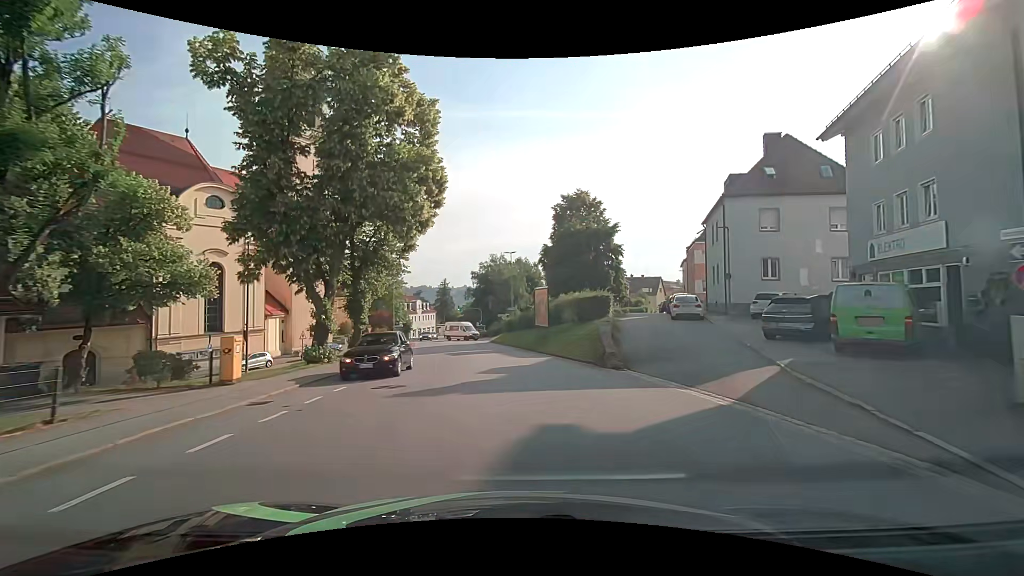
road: tertiary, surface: asphalt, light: Day
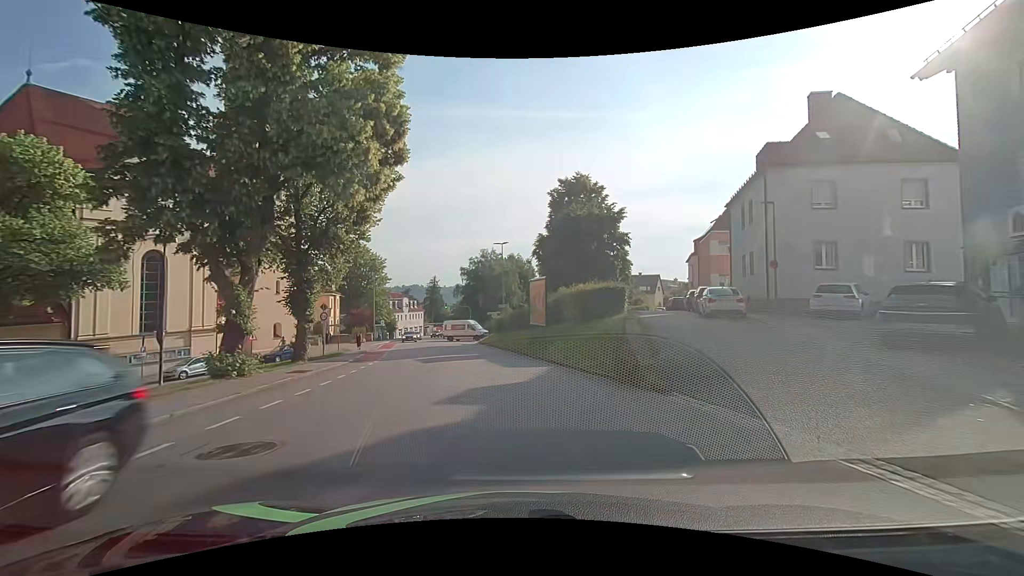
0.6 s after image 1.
(0.0, +6.3) m; 0°
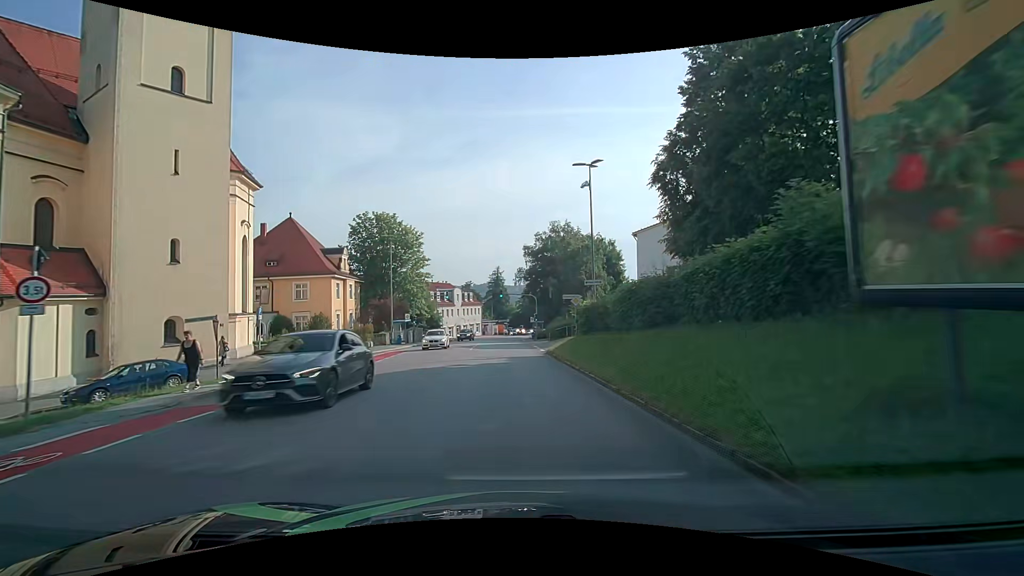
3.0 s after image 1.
(-1.5, +26.0) m; -8°
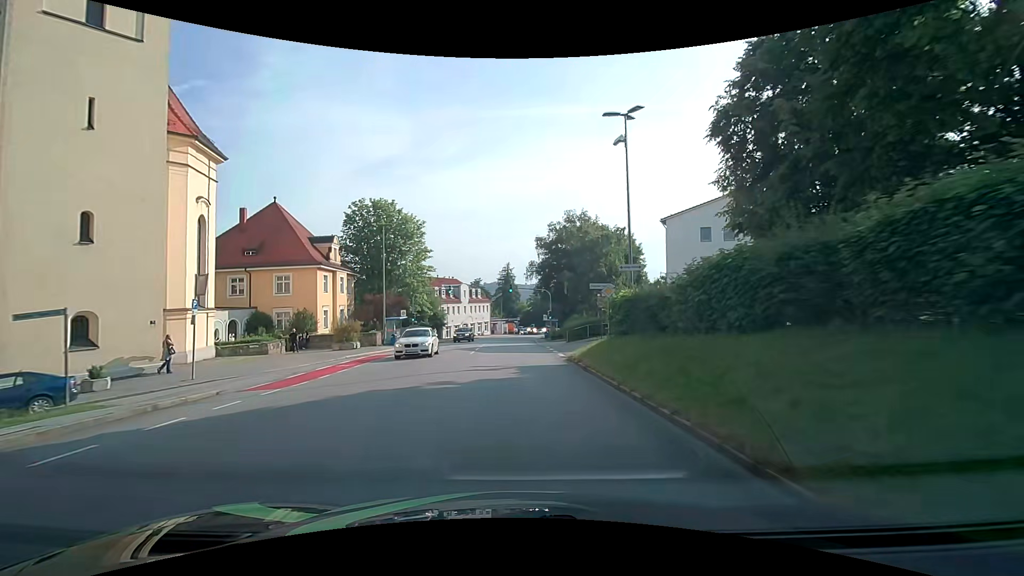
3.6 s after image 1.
(-0.1, +6.7) m; -2°
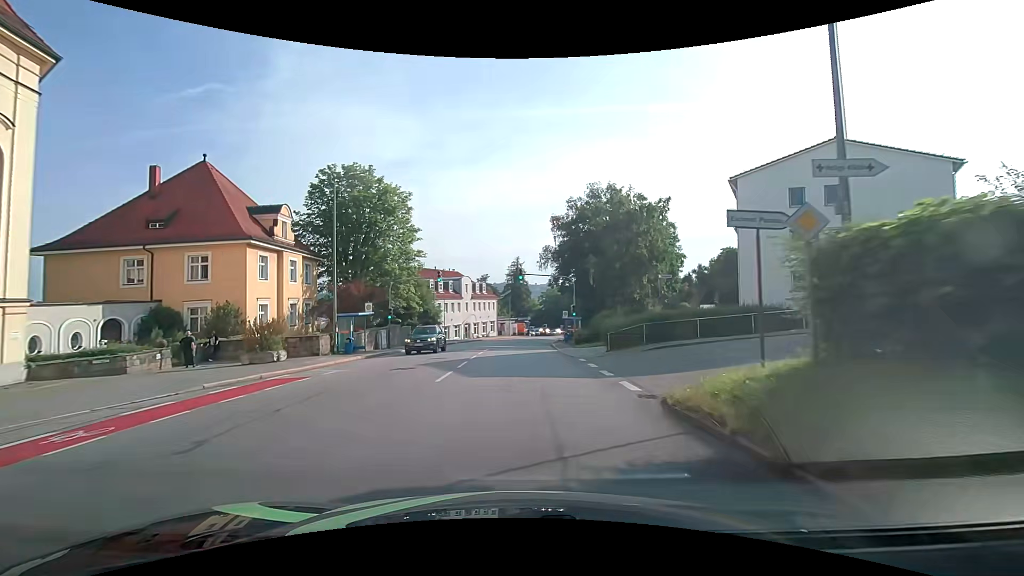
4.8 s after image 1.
(-0.1, +13.6) m; -1°
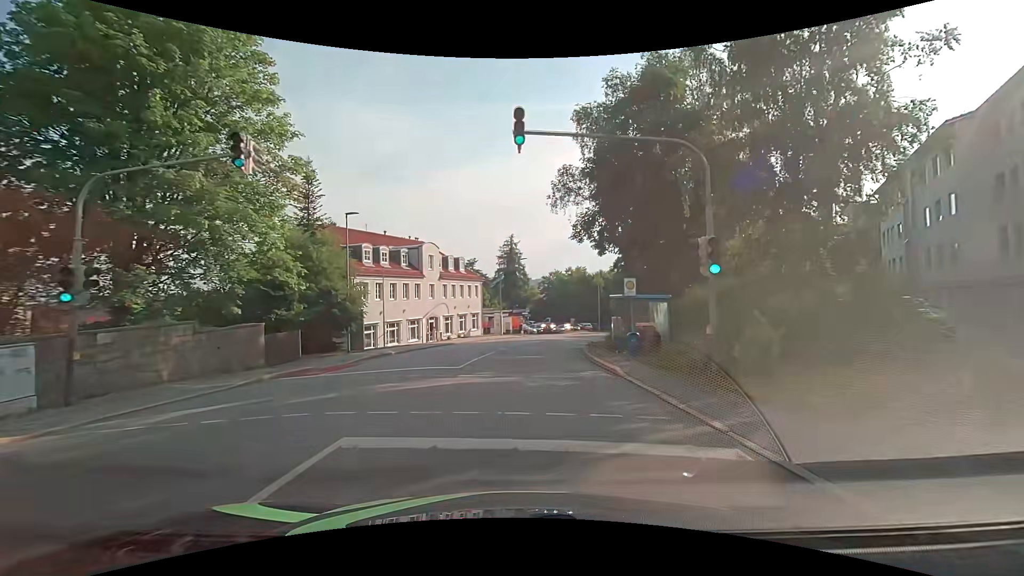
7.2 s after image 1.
(0.0, +27.9) m; +1°
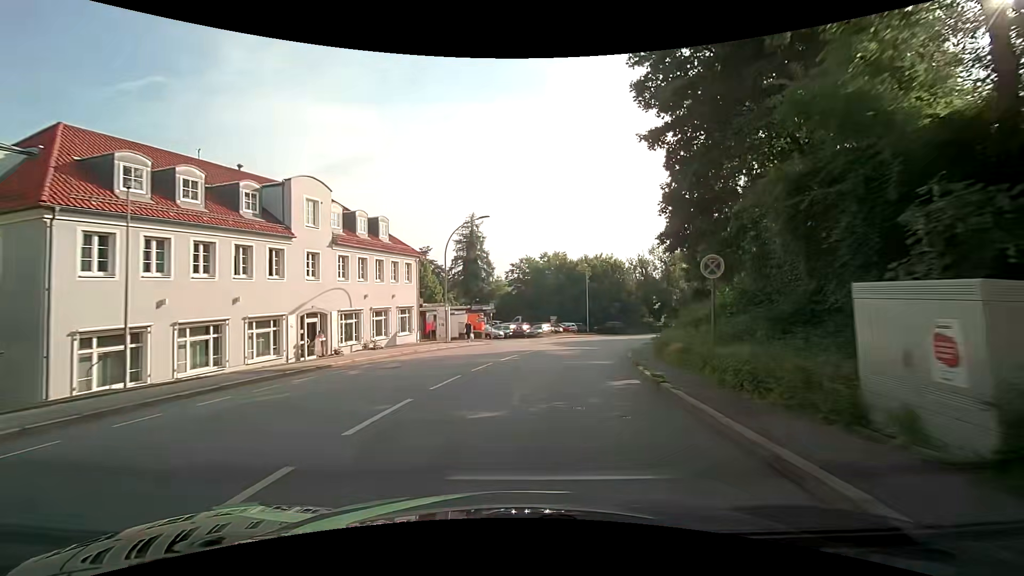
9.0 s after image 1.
(+0.5, +21.7) m; +4°
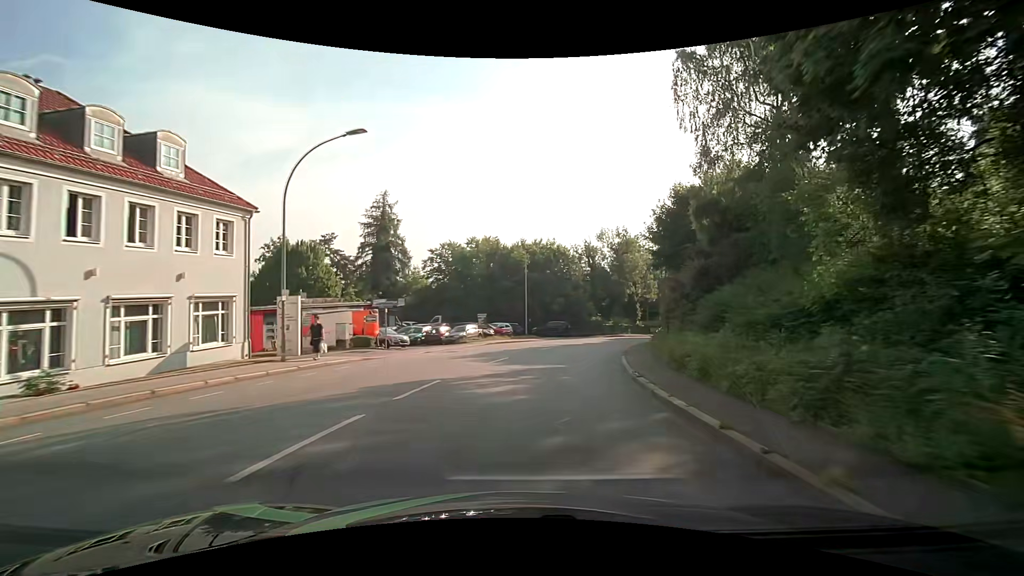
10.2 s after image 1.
(+0.8, +14.8) m; +6°
(+1, +10) (+2, +20) (+5, +30) (+8, +39) (+12, +48) (+17, +57) (+23, +65) (+29, +73) (+35, +81) (+40, +89) m
